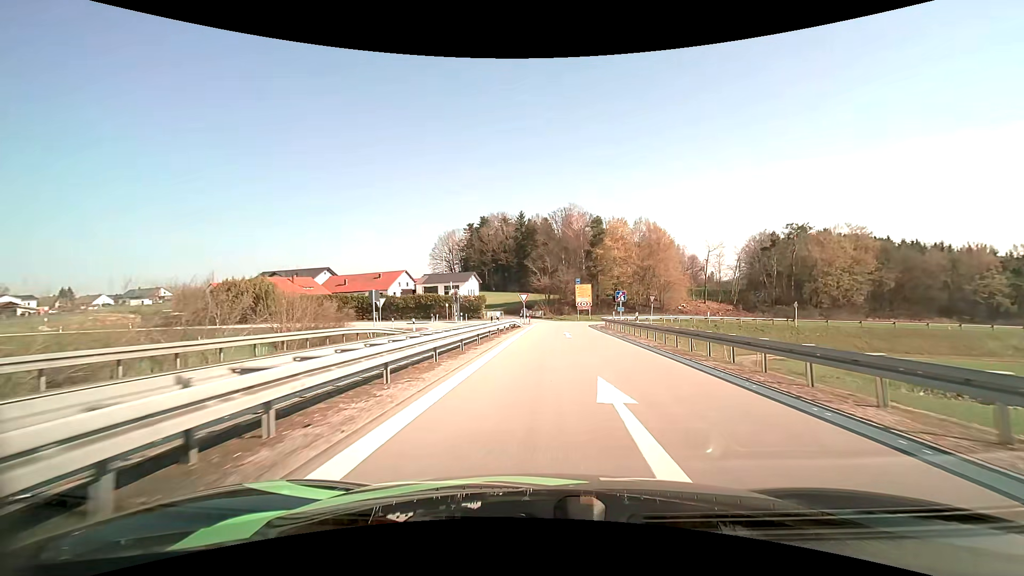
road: motorway_link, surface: asphalt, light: Day
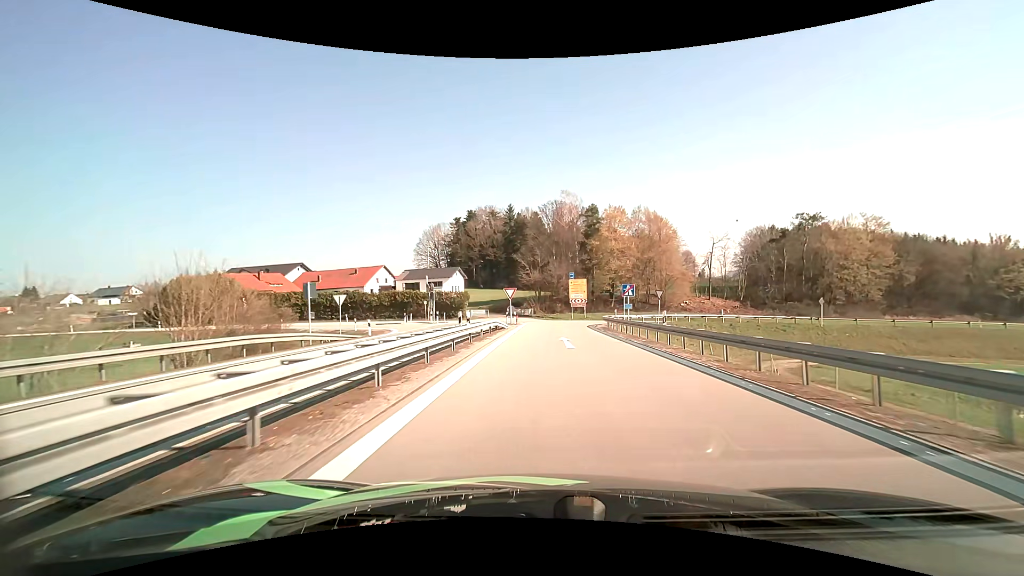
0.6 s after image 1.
(+0.1, +8.1) m; +1°
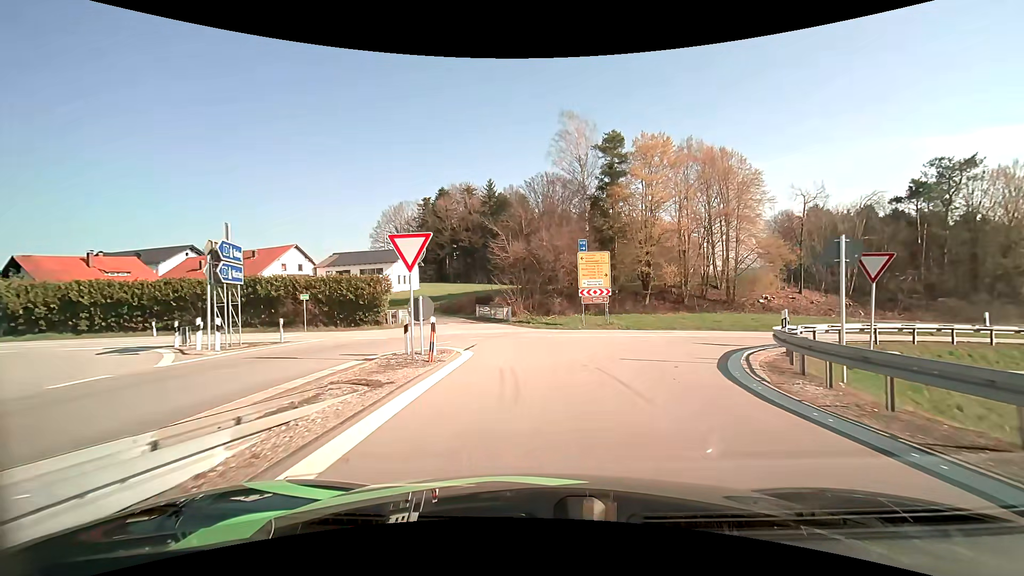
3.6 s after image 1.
(+0.3, +32.1) m; +1°
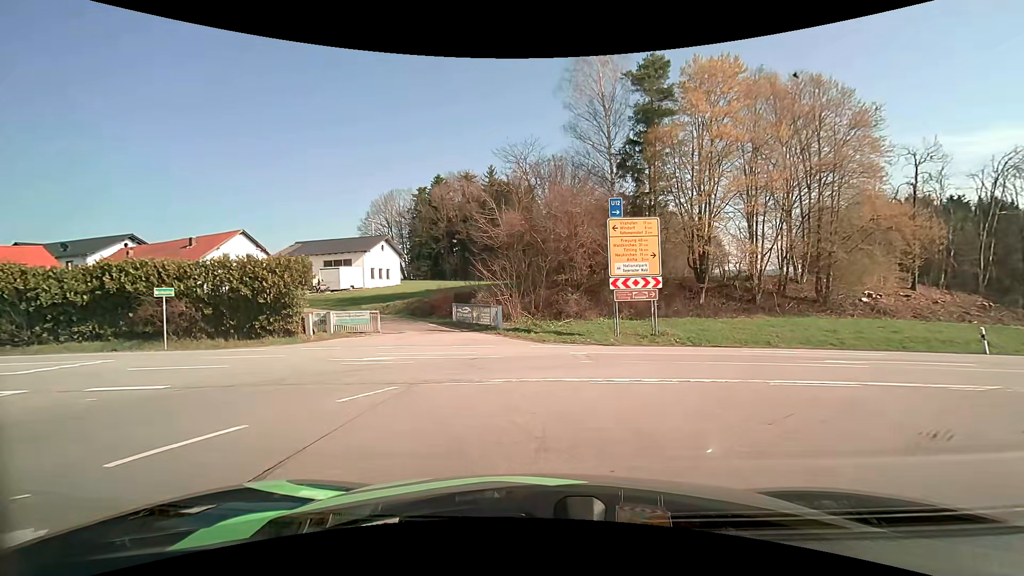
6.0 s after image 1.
(+0.1, +13.7) m; -1°
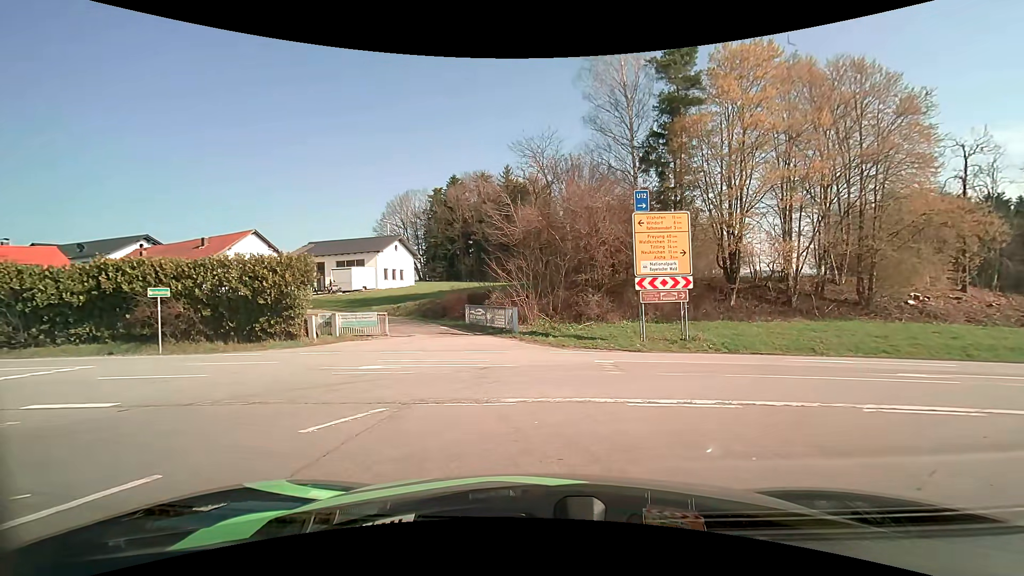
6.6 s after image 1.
(0.0, +1.7) m; -2°
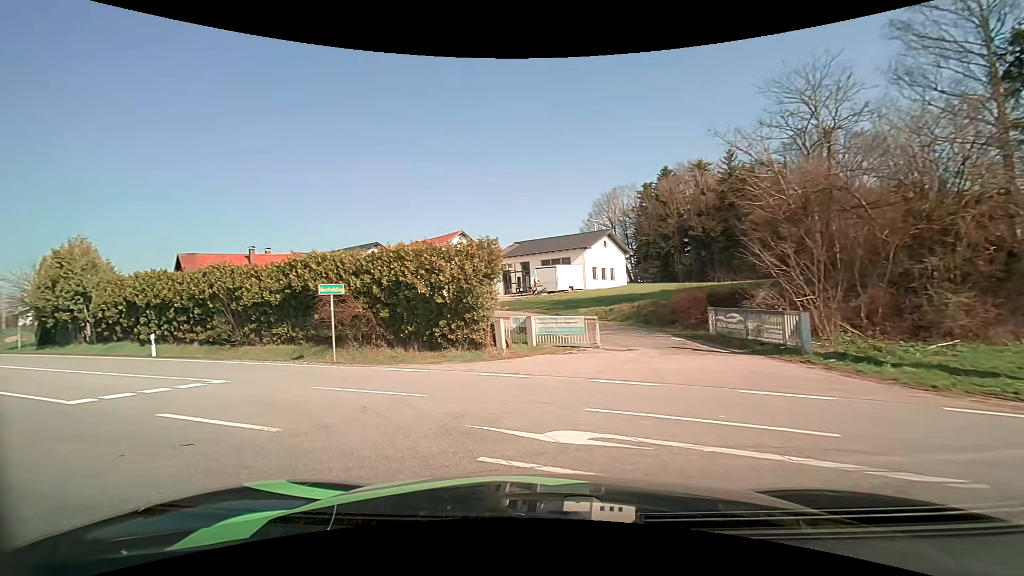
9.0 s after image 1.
(-1.3, +7.3) m; -23°
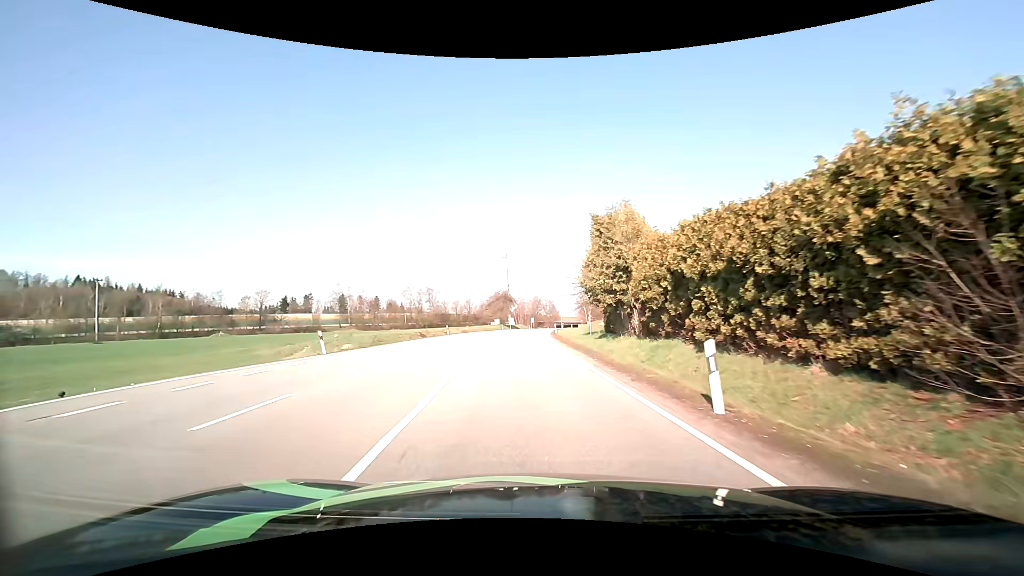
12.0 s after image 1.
(-11.0, +17.2) m; -58°
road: primary
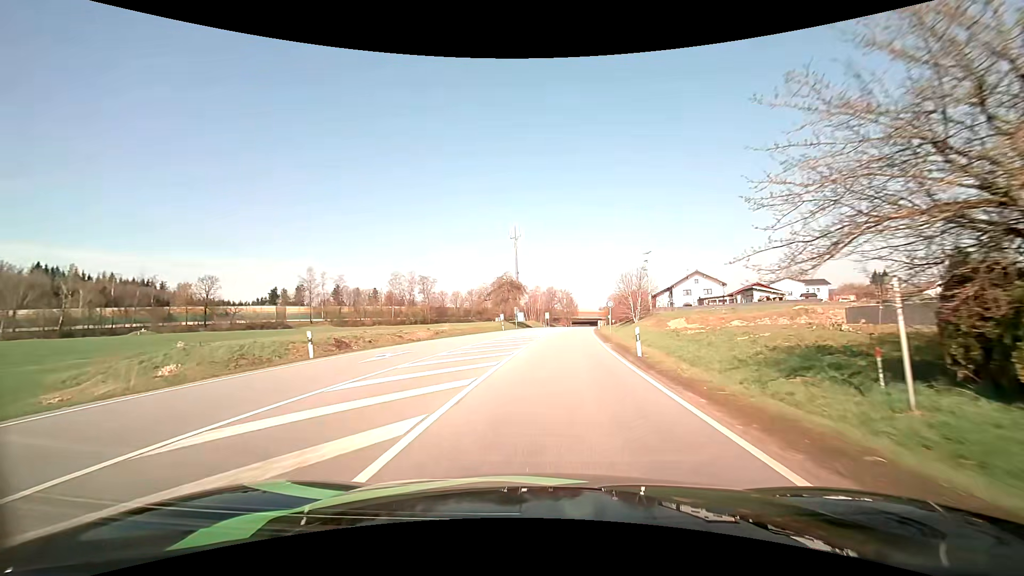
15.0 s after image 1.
(-1.4, +36.8) m; -2°
(0, +10) (+1, +20) (+1, +30) (+2, +40) (+3, +50) (+4, +60) (+6, +70) (+7, +80) (+9, +89) (+10, +99) m
